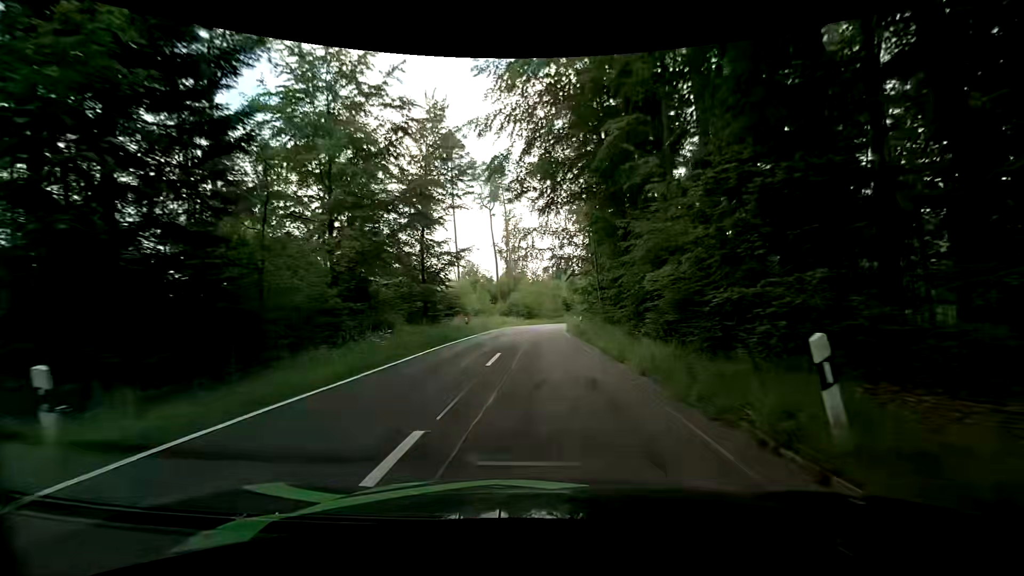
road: tertiary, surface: asphalt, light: Day
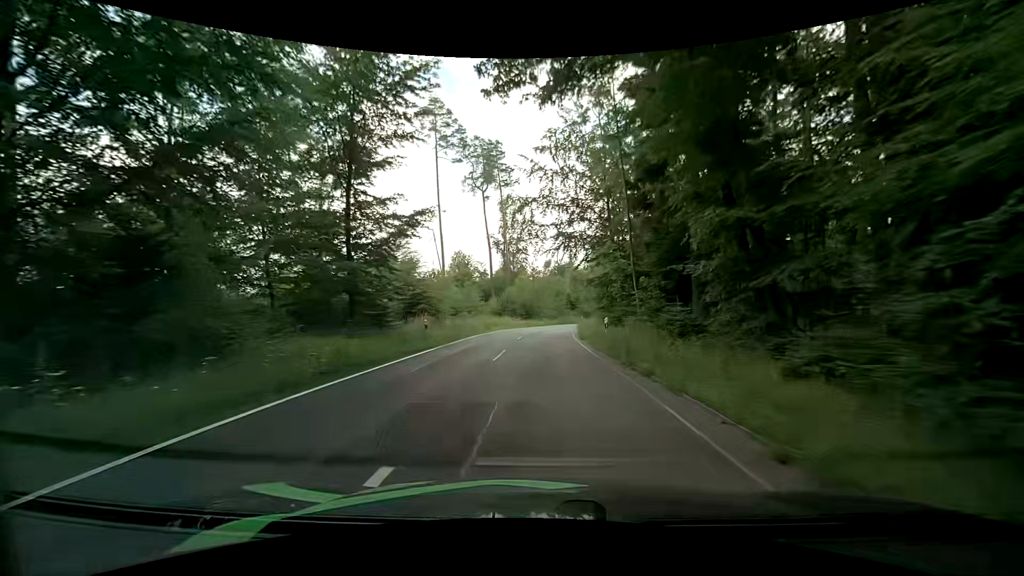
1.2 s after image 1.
(-0.1, +12.4) m; -1°
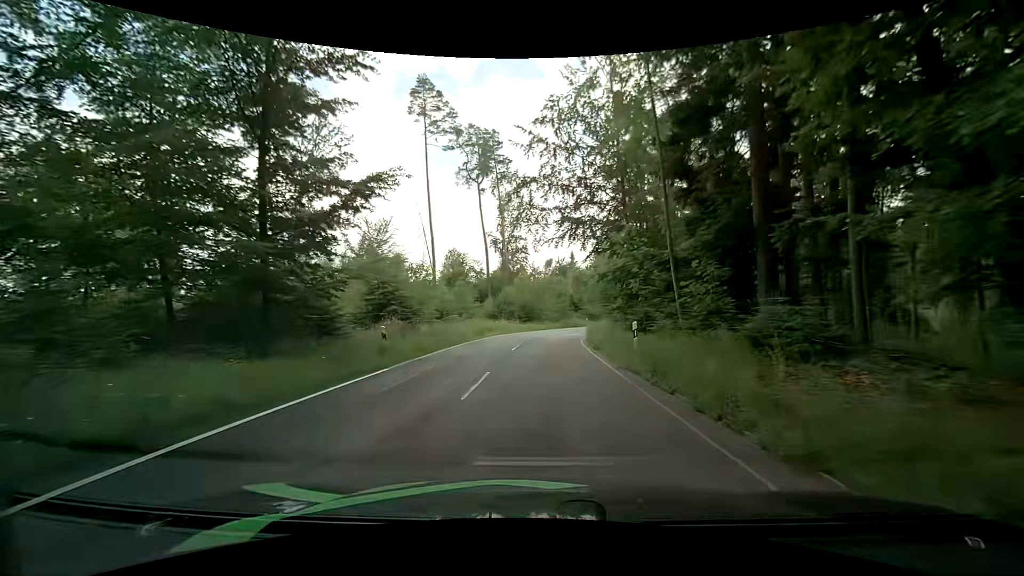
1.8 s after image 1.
(+0.1, +5.9) m; 0°
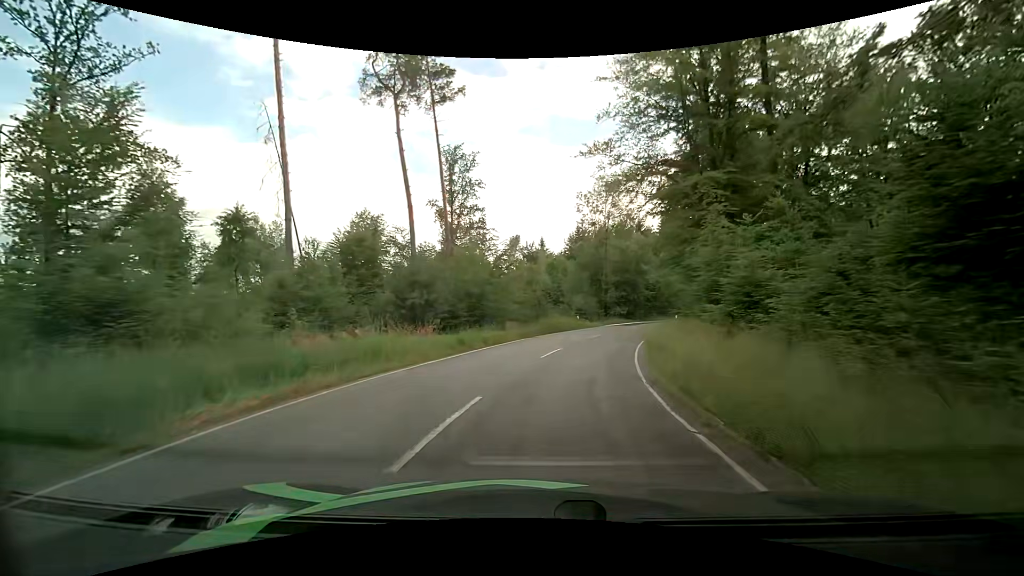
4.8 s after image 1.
(+0.5, +26.8) m; +4°
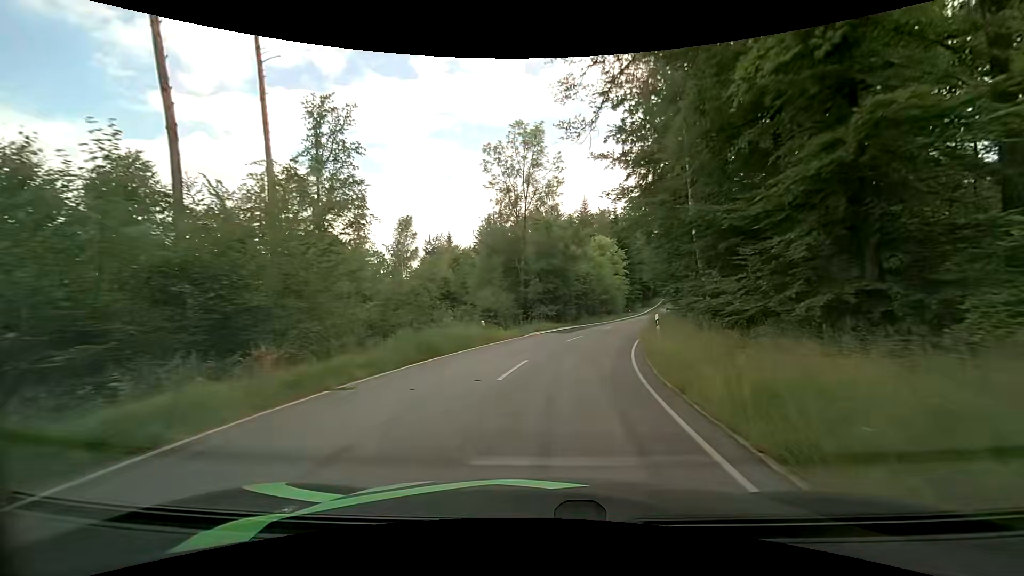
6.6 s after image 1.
(+1.4, +17.5) m; +9°
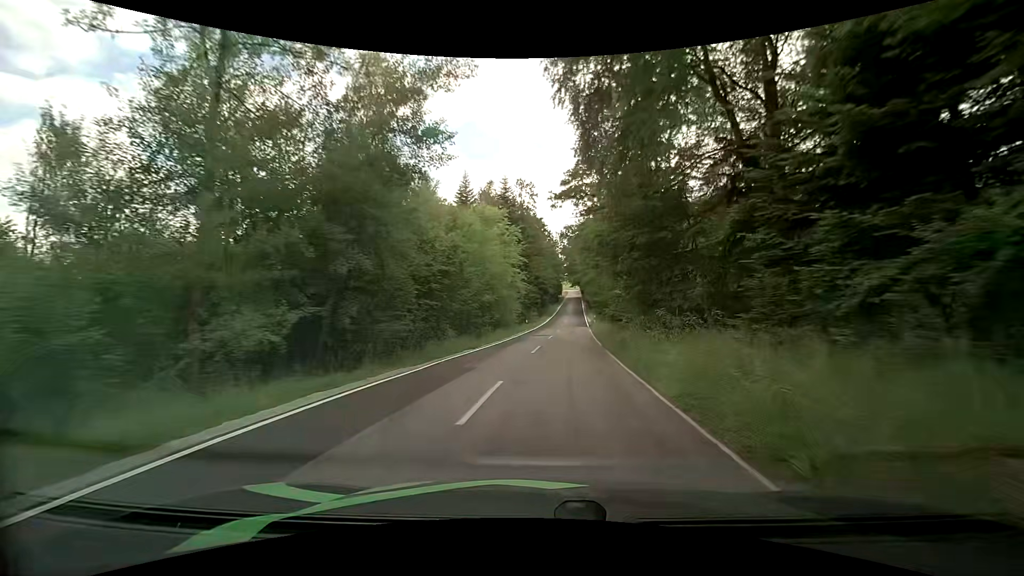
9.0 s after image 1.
(+3.3, +27.2) m; +13°
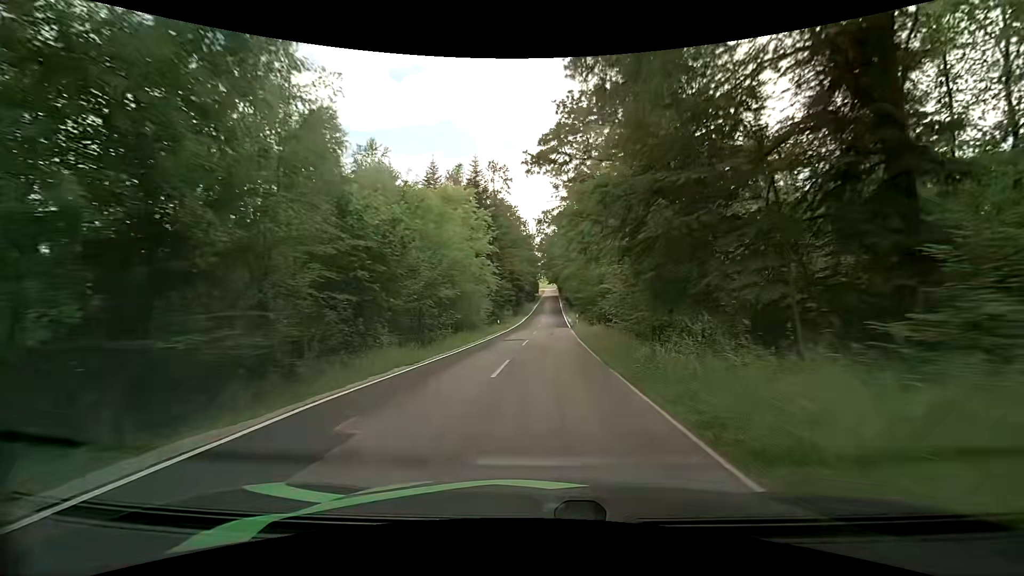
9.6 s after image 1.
(+0.1, +7.1) m; +2°
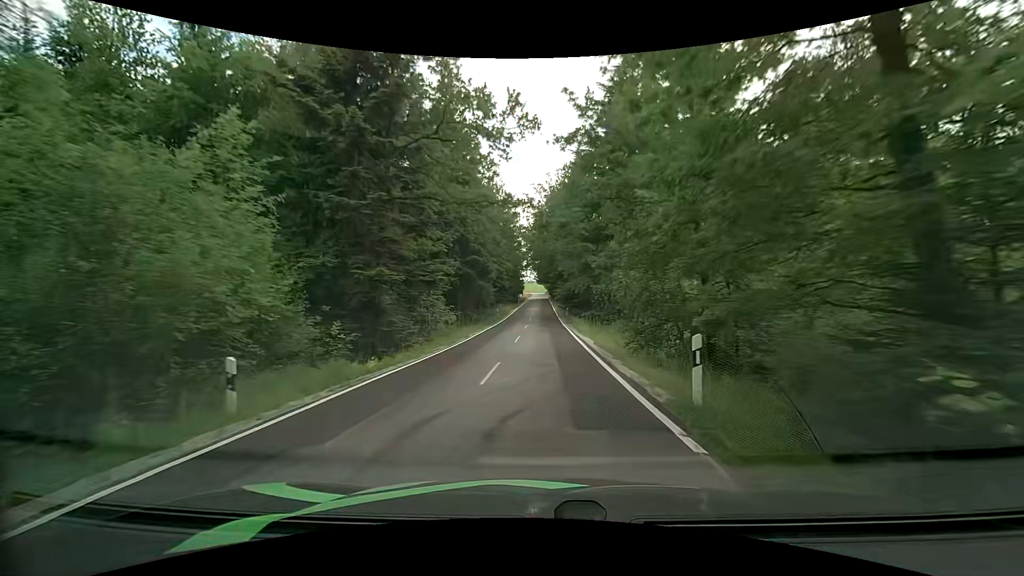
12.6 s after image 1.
(+0.5, +36.2) m; +1°
(0, +10) (0, +20) (0, +30) (0, +40) (0, +50) (0, +60) (0, +70) (0, +80) (0, +90) (0, +100) m
